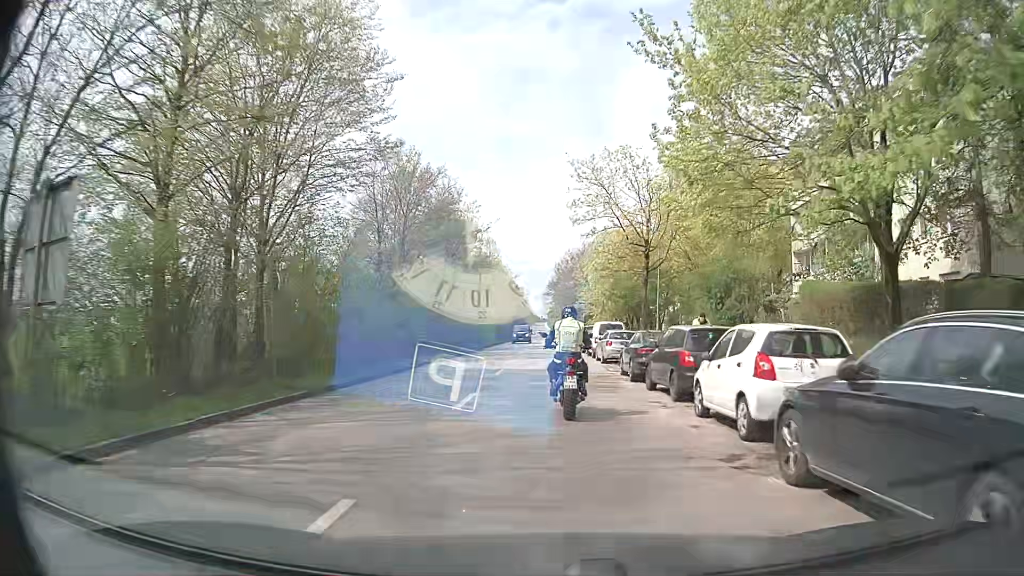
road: secondary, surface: asphalt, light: Day
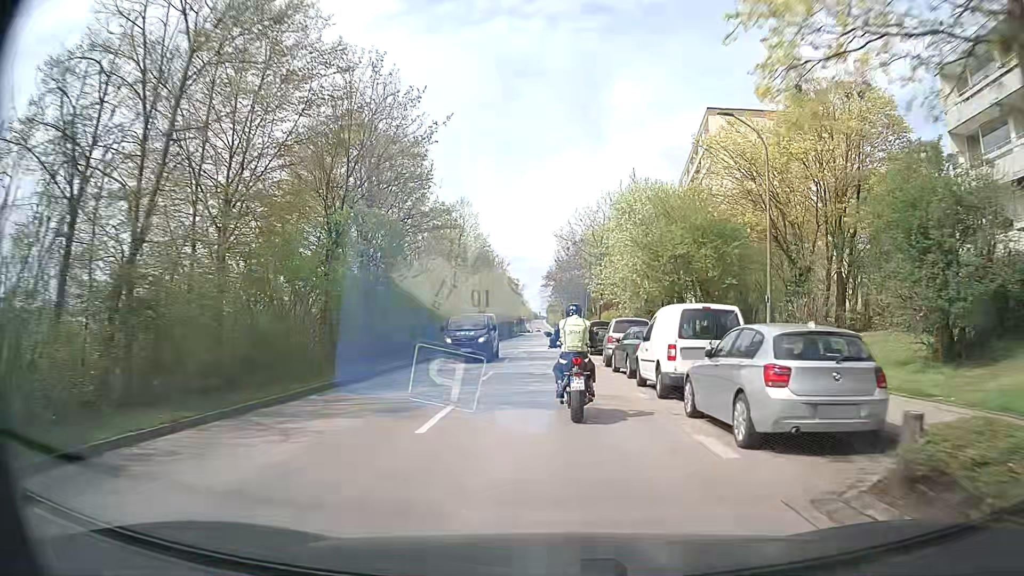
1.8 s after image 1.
(+0.1, +20.7) m; 0°
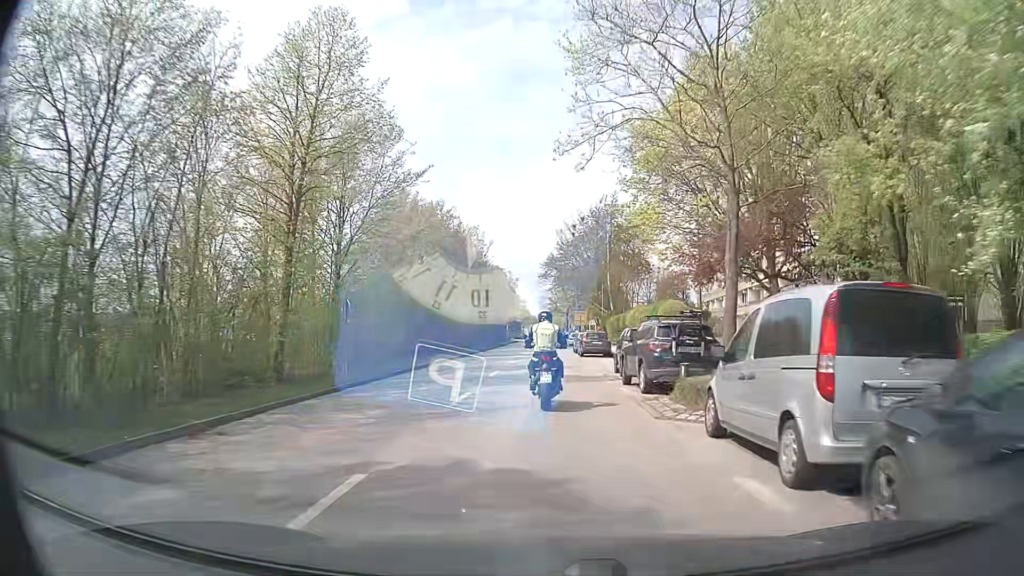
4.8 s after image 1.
(+0.2, +32.3) m; 0°
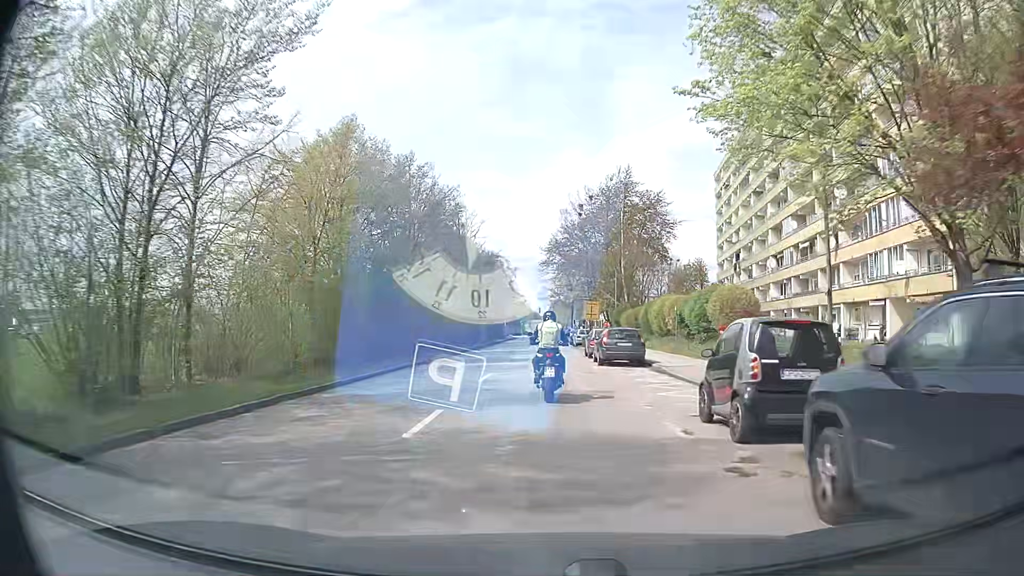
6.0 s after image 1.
(0.0, +13.1) m; 0°
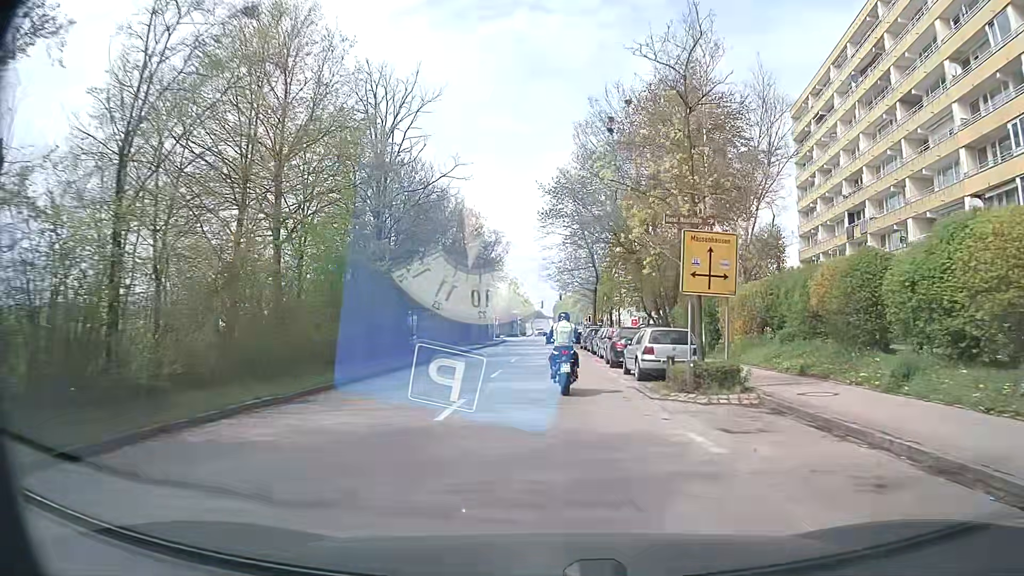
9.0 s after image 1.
(+0.1, +34.8) m; 0°
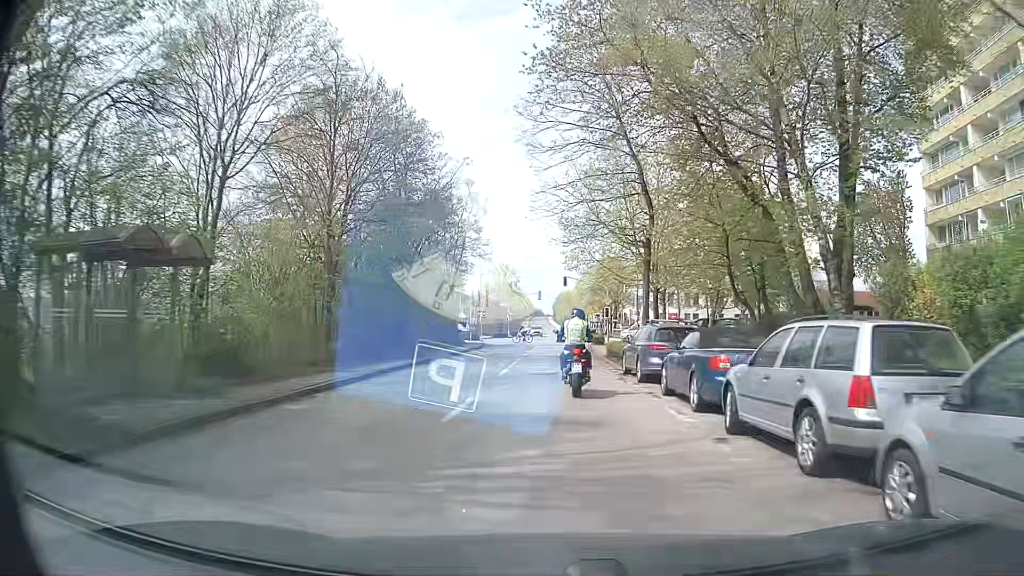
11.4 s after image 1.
(+0.2, +27.3) m; 0°
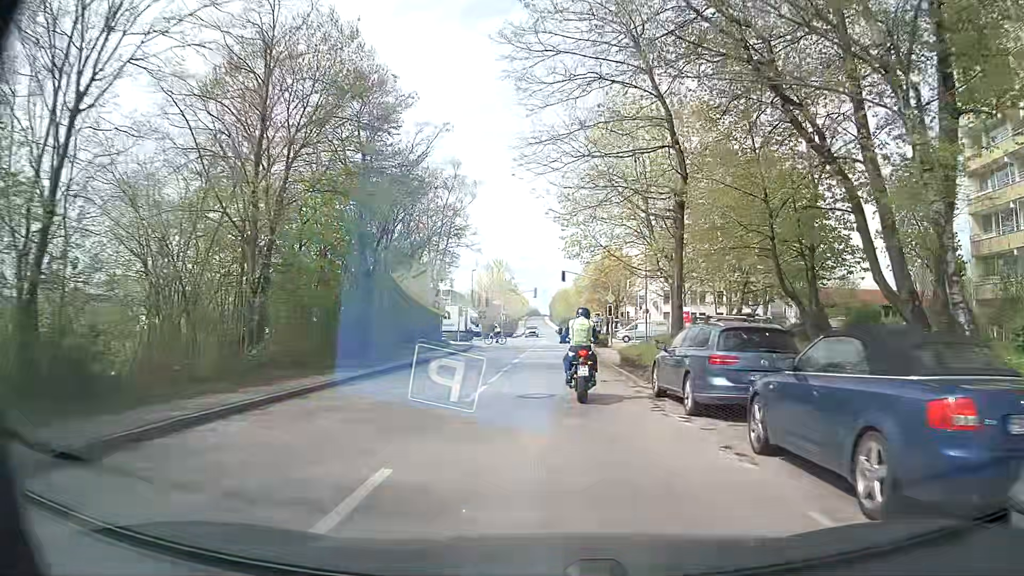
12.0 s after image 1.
(0.0, +6.3) m; 0°
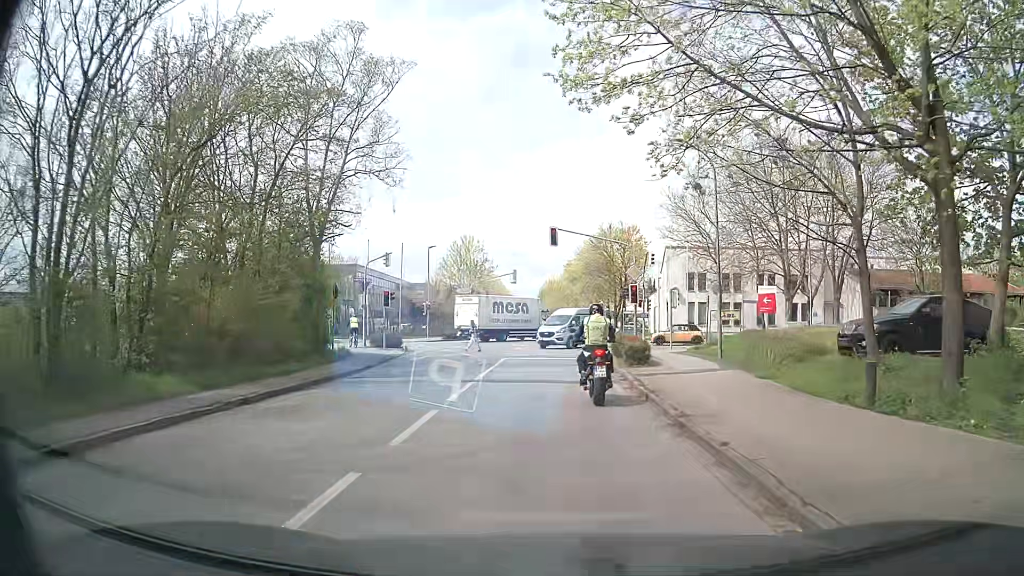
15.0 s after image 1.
(+0.4, +22.2) m; 0°
